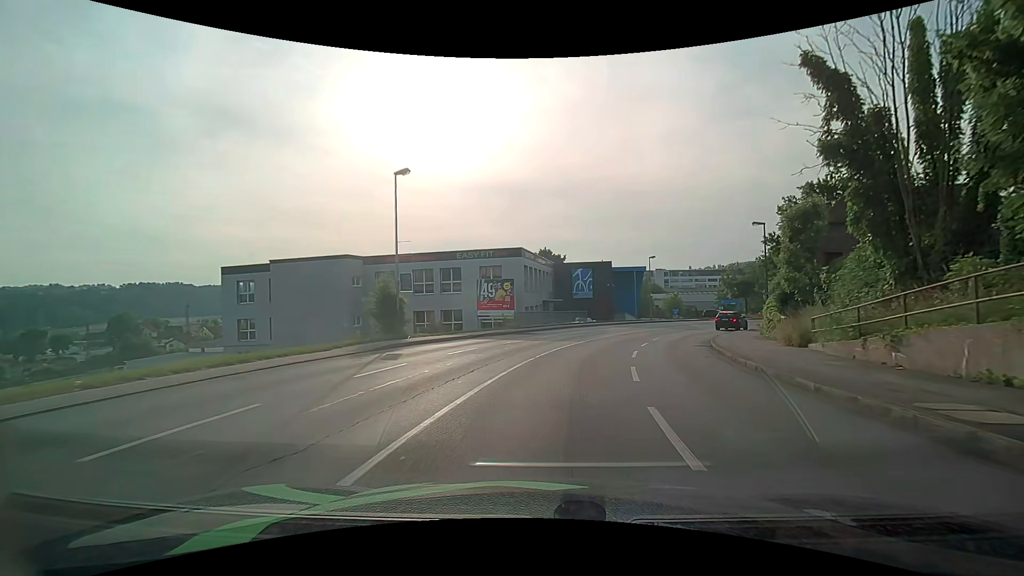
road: tertiary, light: Day
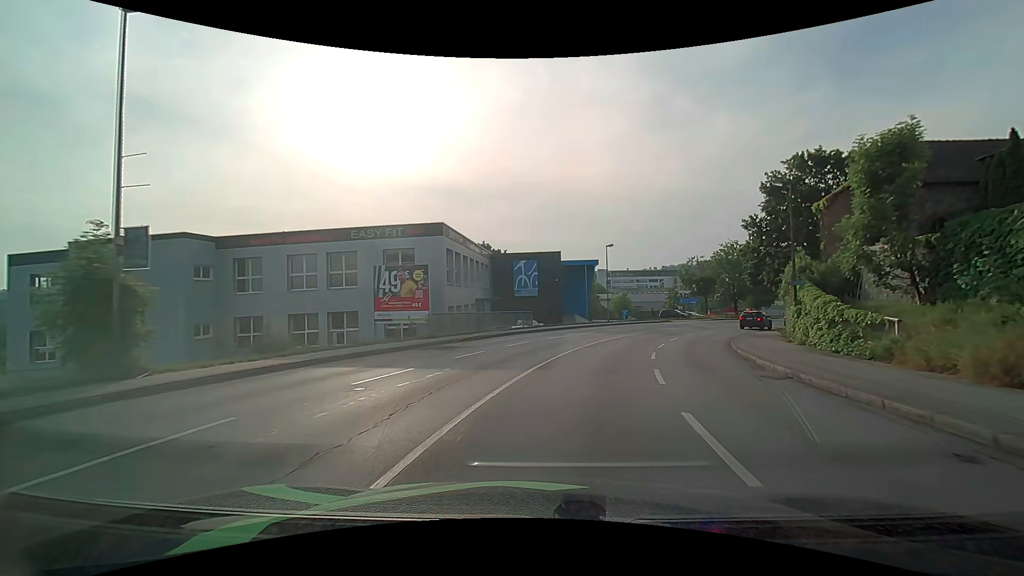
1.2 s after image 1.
(+0.7, +12.6) m; +7°
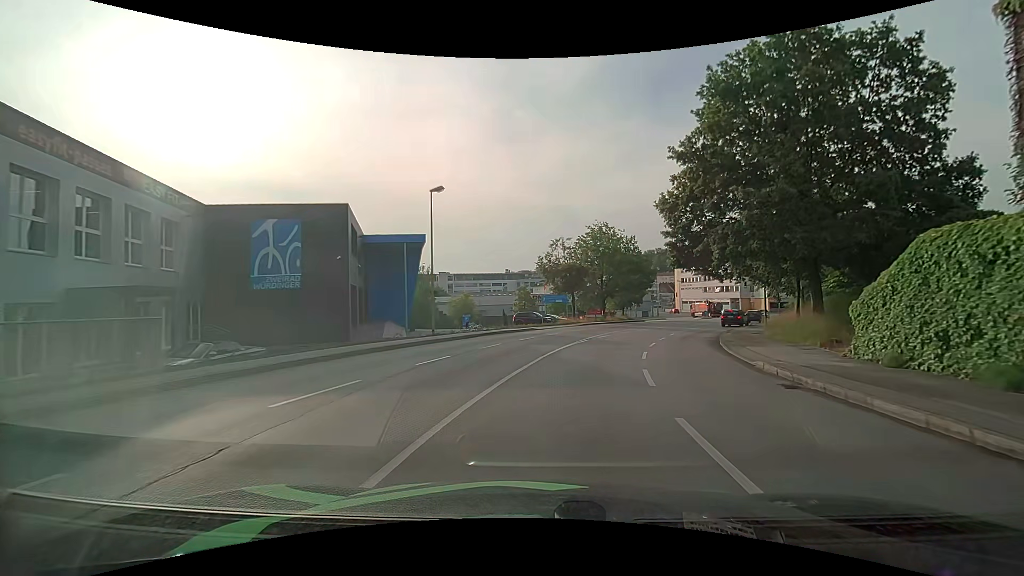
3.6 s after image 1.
(+3.7, +24.6) m; +17°
(+1, +10) (+2, +20) (+5, +29) (+9, +39) (+13, +48) (+18, +56) (+23, +65) (+28, +74) (+33, +83) (+37, +92) m
